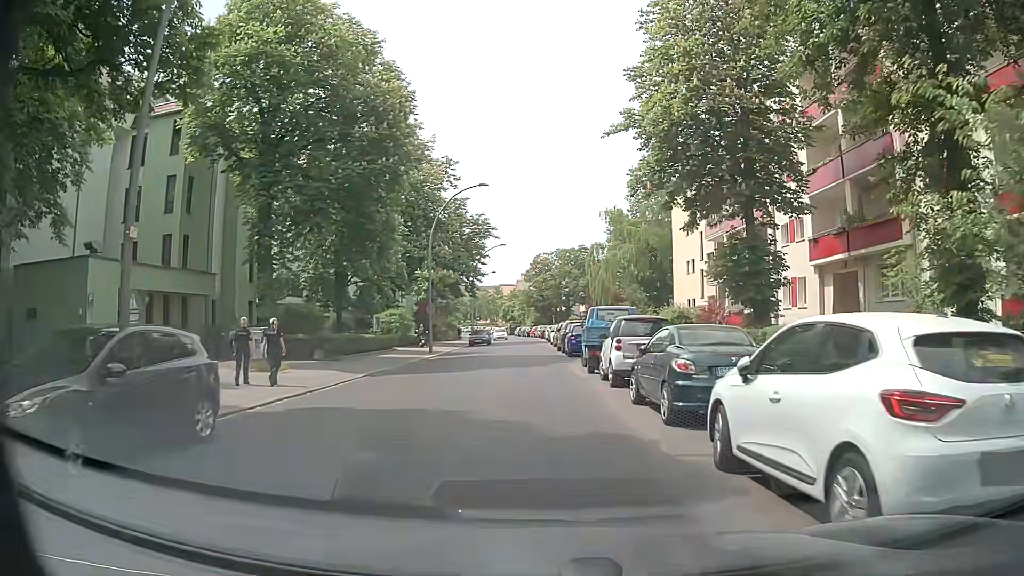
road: residential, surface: asphalt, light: Day
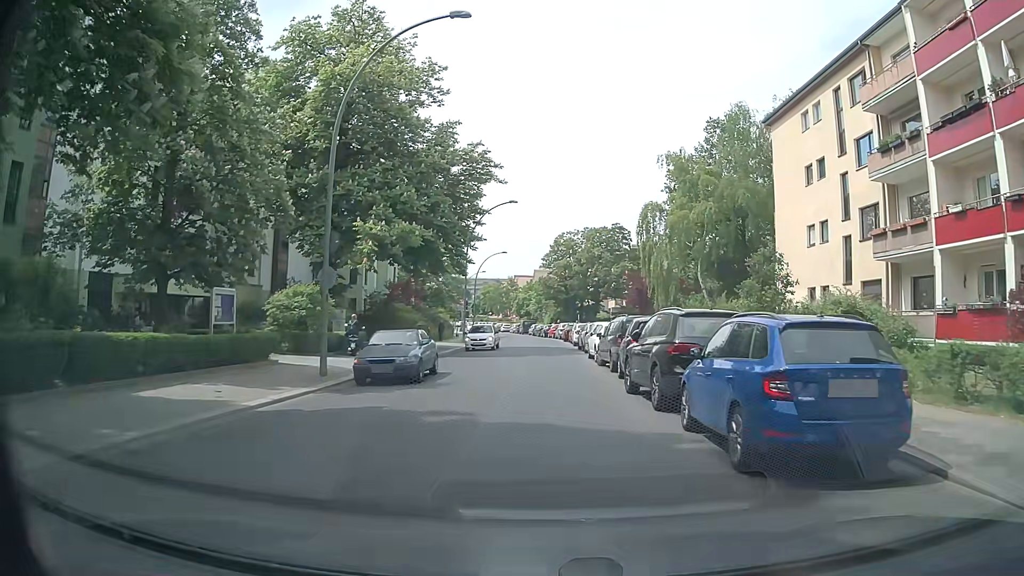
(-0.6, +23.3) m; -2°
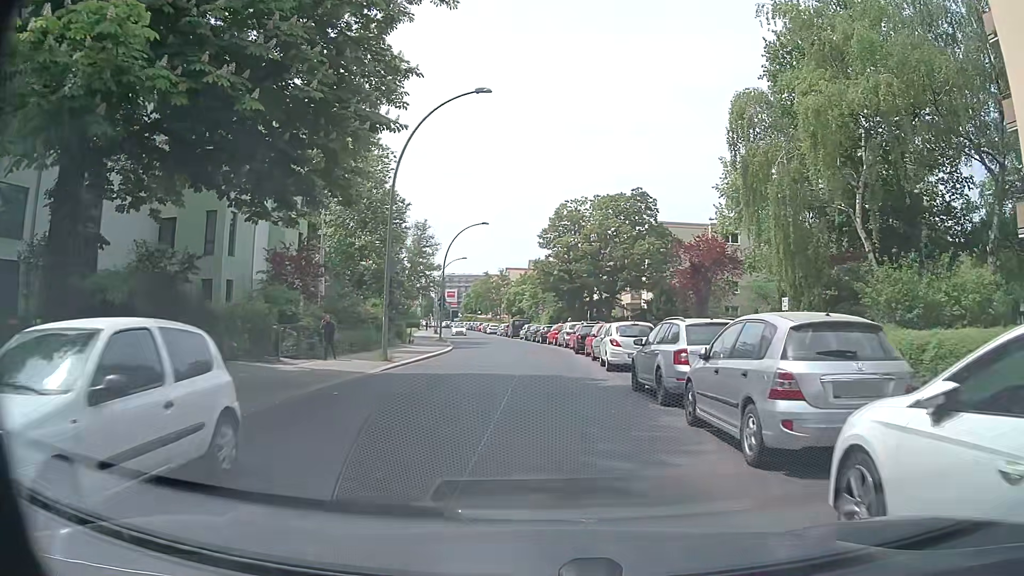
(+0.3, +23.6) m; +2°
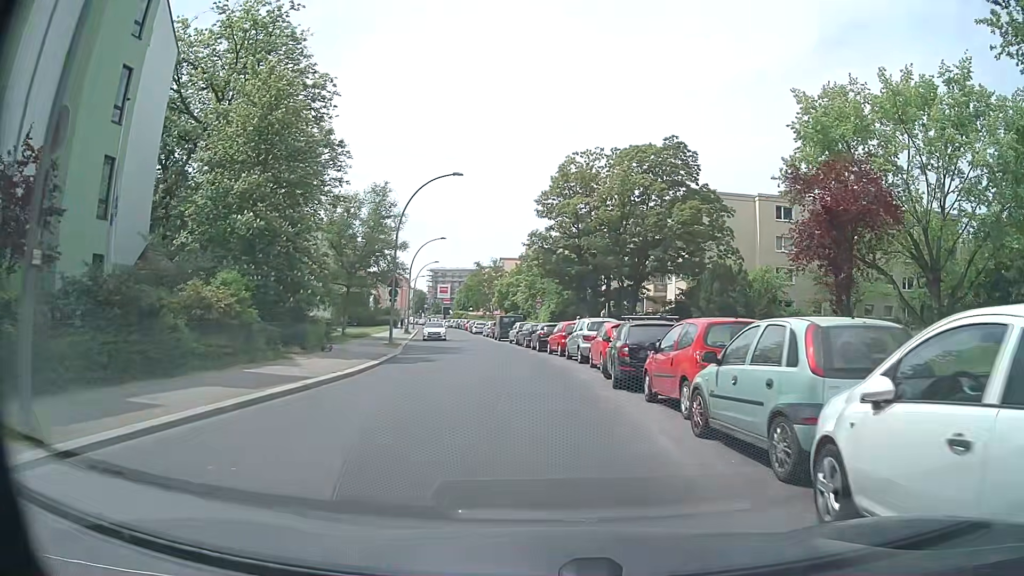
(-0.2, +18.4) m; -1°
(0, +10) (-1, +20) (-1, +30) (-3, +40) (-5, +50) (-7, +59) (-8, +69) (-10, +79) (-12, +89) (-13, +99) m
